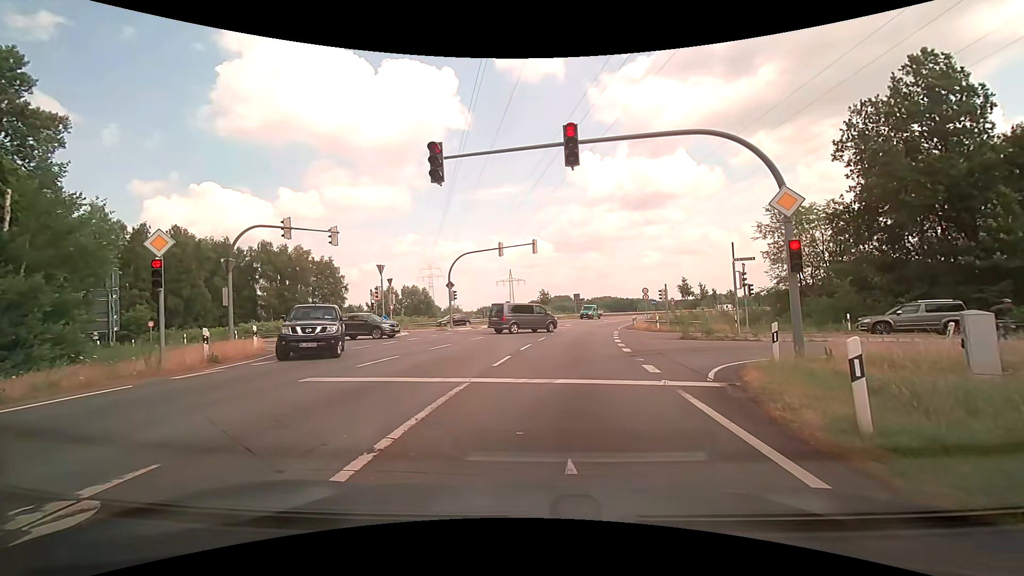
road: motorway_link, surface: asphalt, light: Day
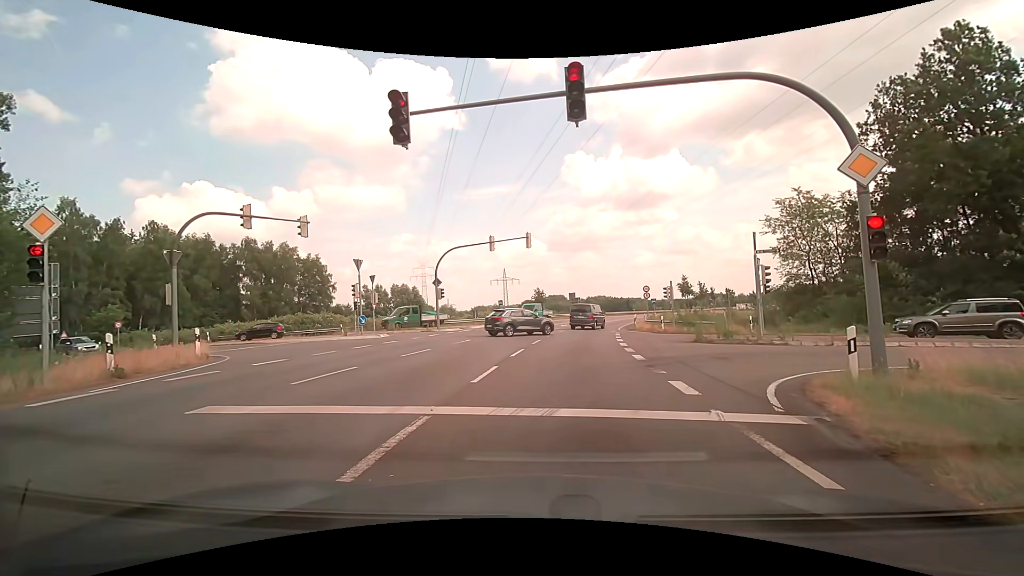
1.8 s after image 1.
(0.0, +3.1) m; +1°
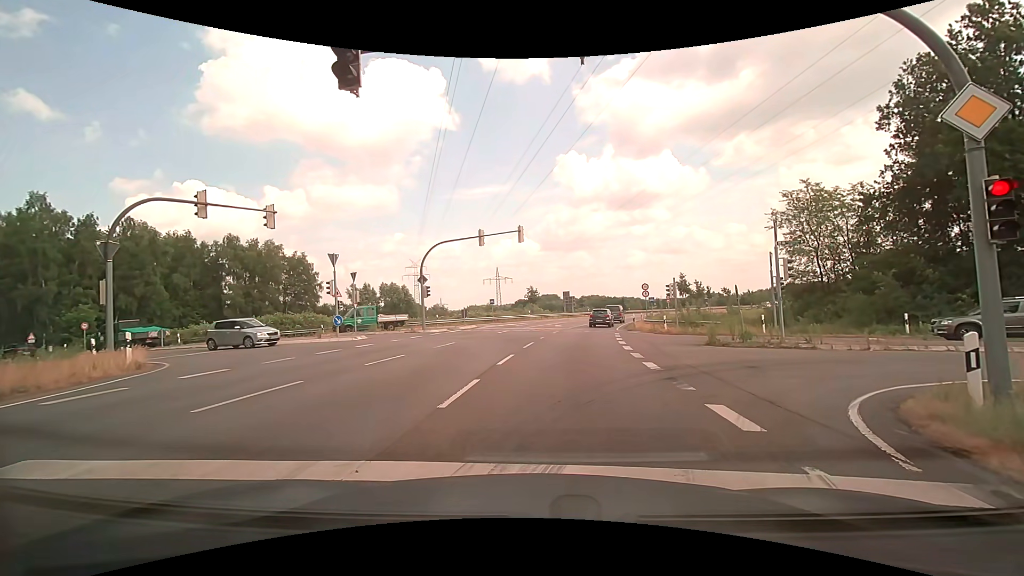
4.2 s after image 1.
(0.0, +2.5) m; -1°
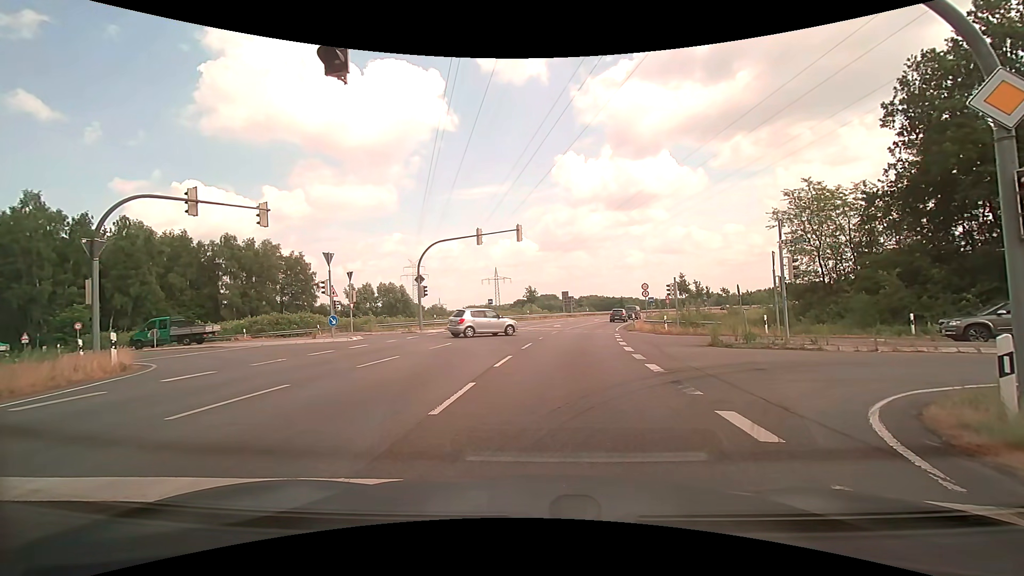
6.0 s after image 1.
(0.0, +0.5) m; 0°
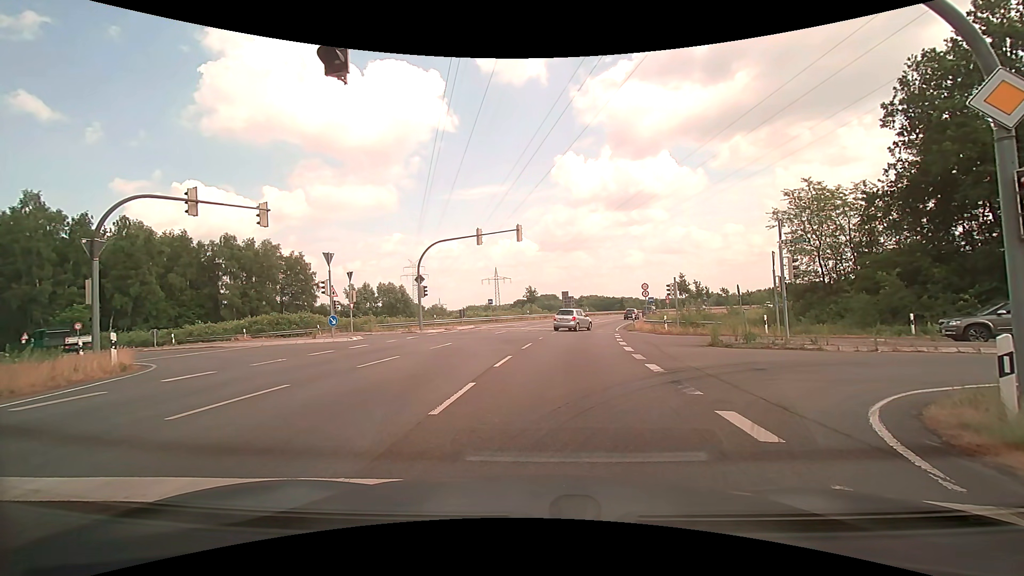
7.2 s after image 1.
(0.0, 0.0) m; 0°
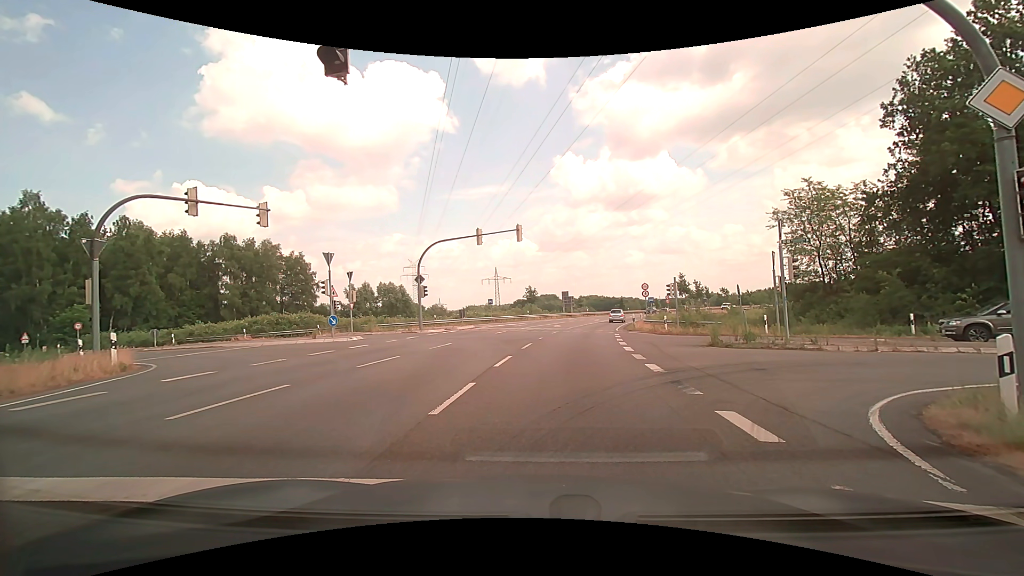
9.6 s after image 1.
(0.0, 0.0) m; 0°
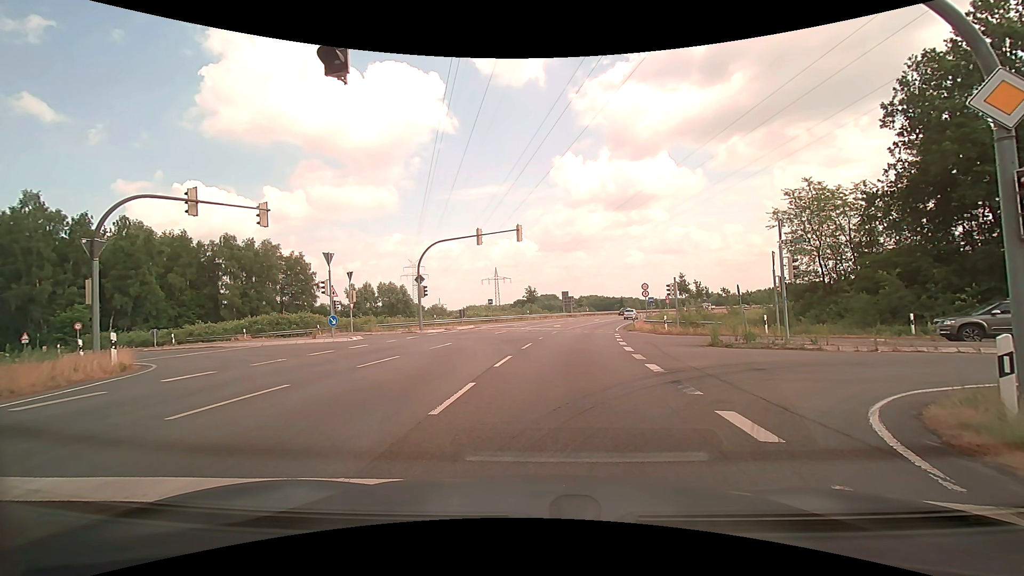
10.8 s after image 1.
(0.0, 0.0) m; 0°
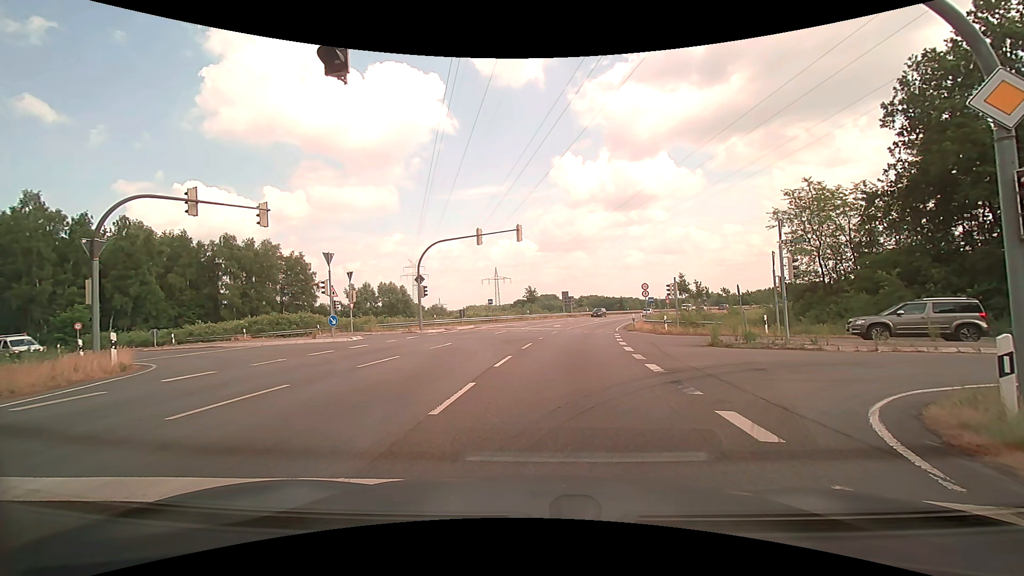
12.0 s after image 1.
(0.0, 0.0) m; 0°
(0, +10) (+1, +20) (+3, +30) (+4, +40) (+7, +49) (+9, +59) (+12, +69) (+15, +78) (+19, +87) (+23, +97) m
